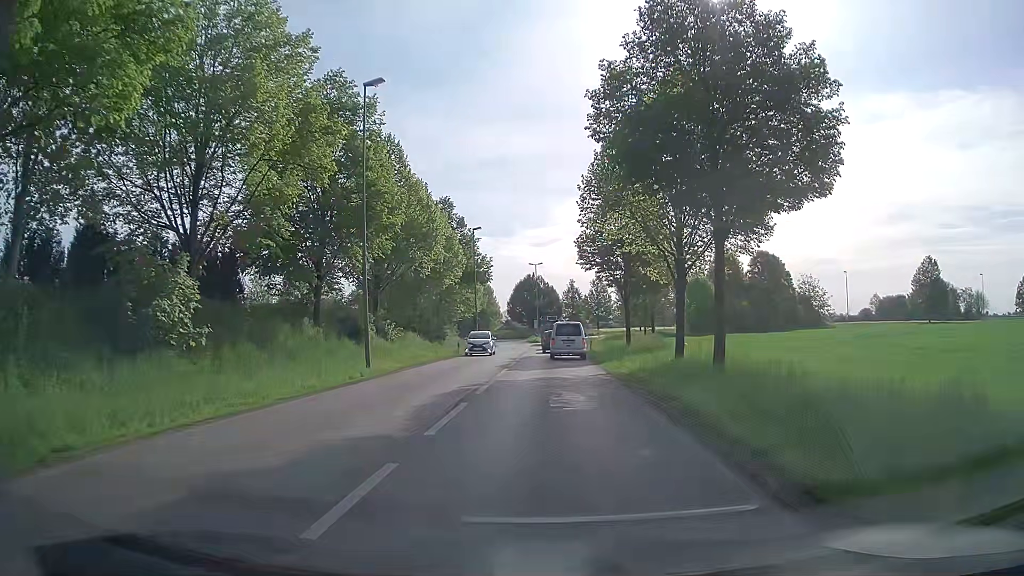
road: secondary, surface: asphalt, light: Day
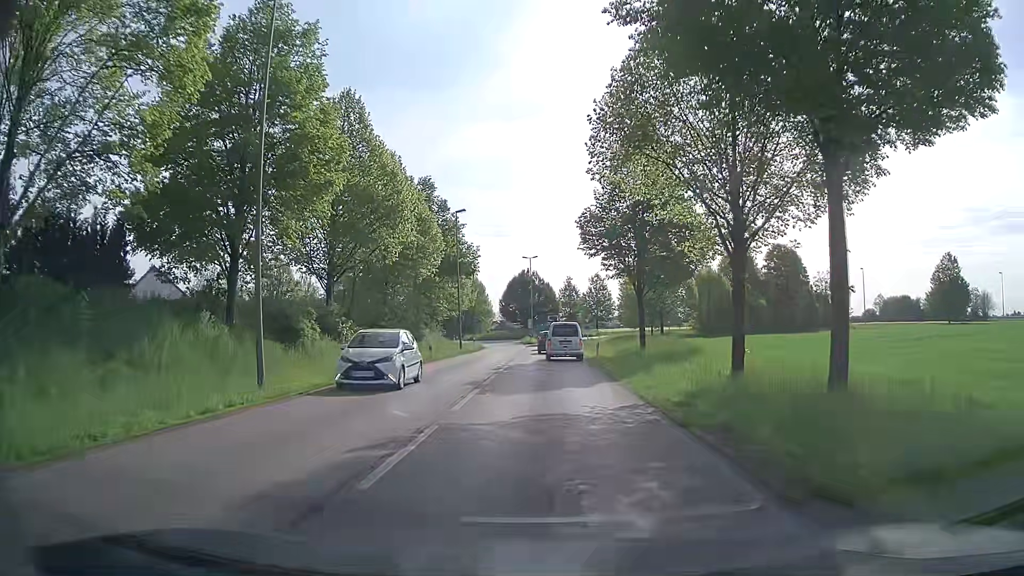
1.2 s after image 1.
(0.0, +9.0) m; 0°
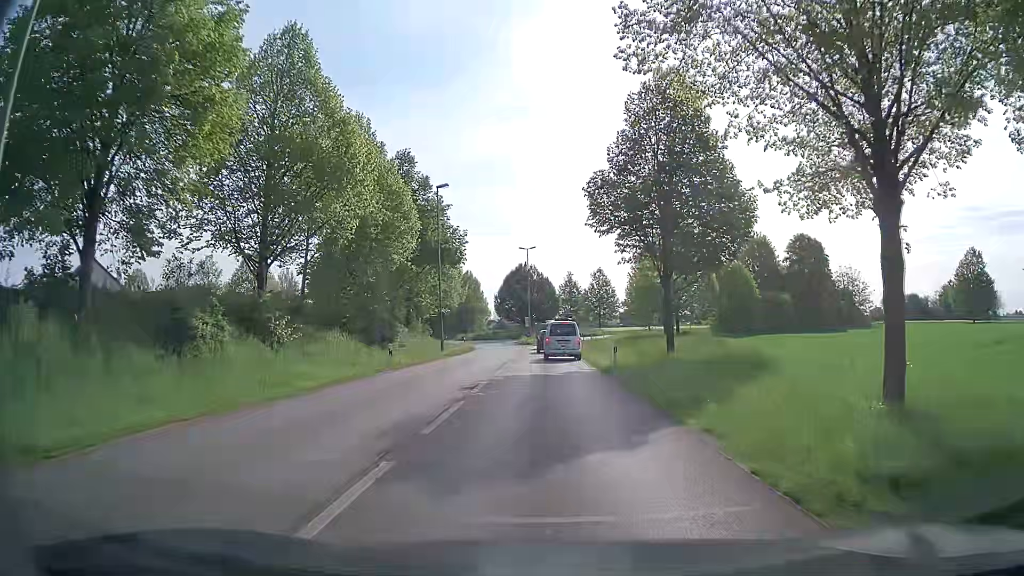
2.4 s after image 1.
(+0.1, +8.8) m; 0°
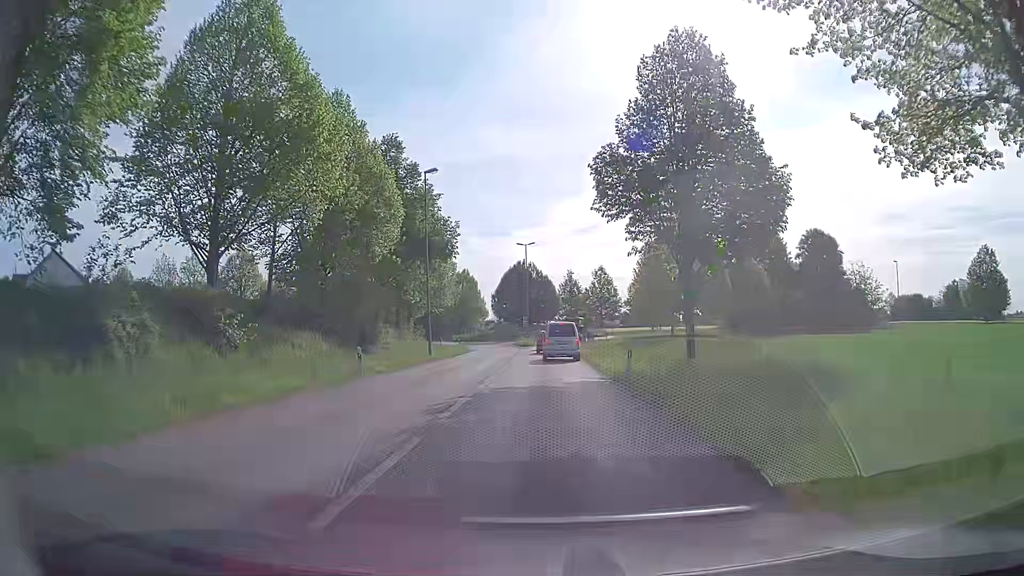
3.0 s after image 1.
(0.0, +4.4) m; -1°
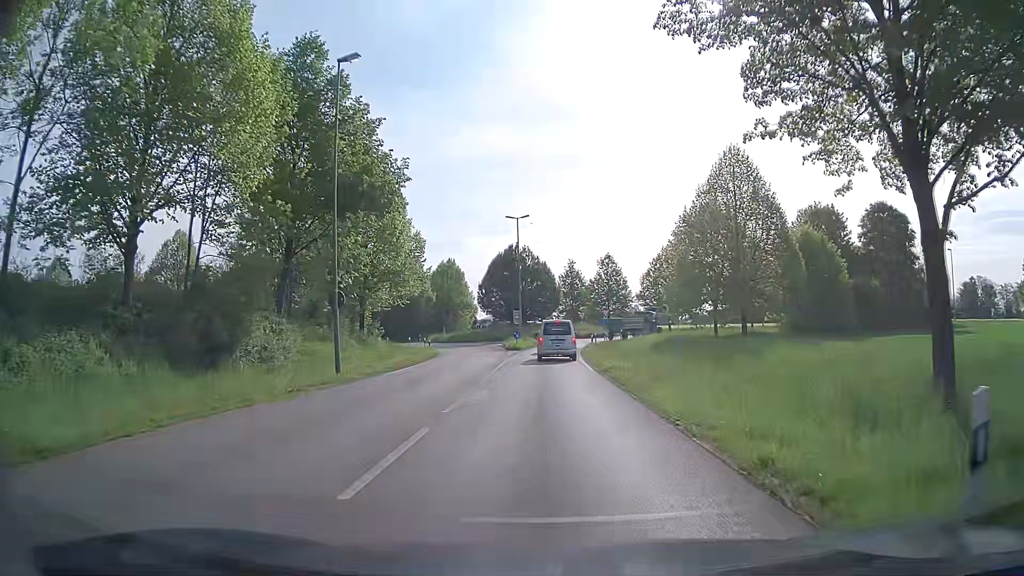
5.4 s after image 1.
(+0.4, +17.1) m; +1°
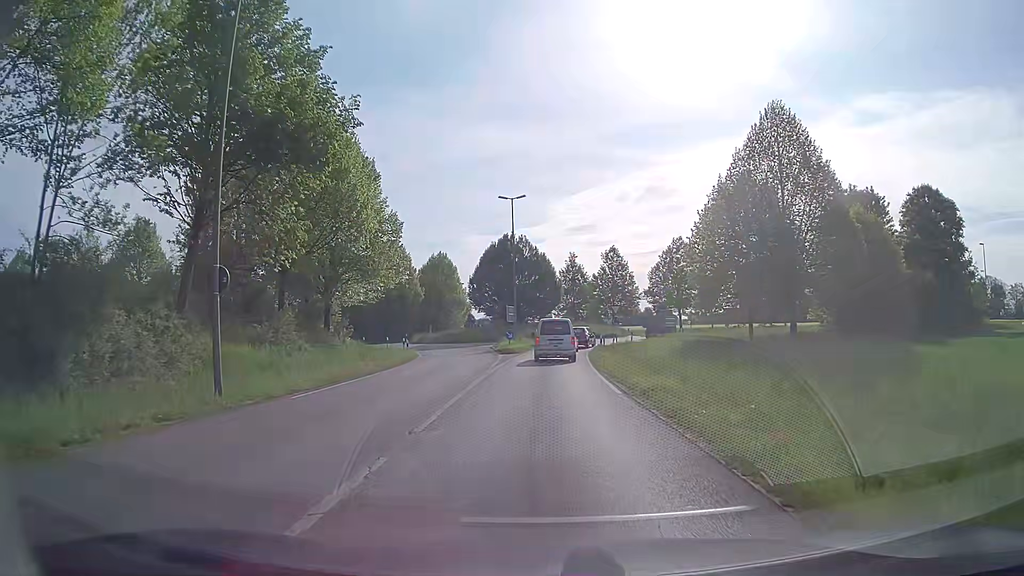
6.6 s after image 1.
(0.0, +8.3) m; +1°
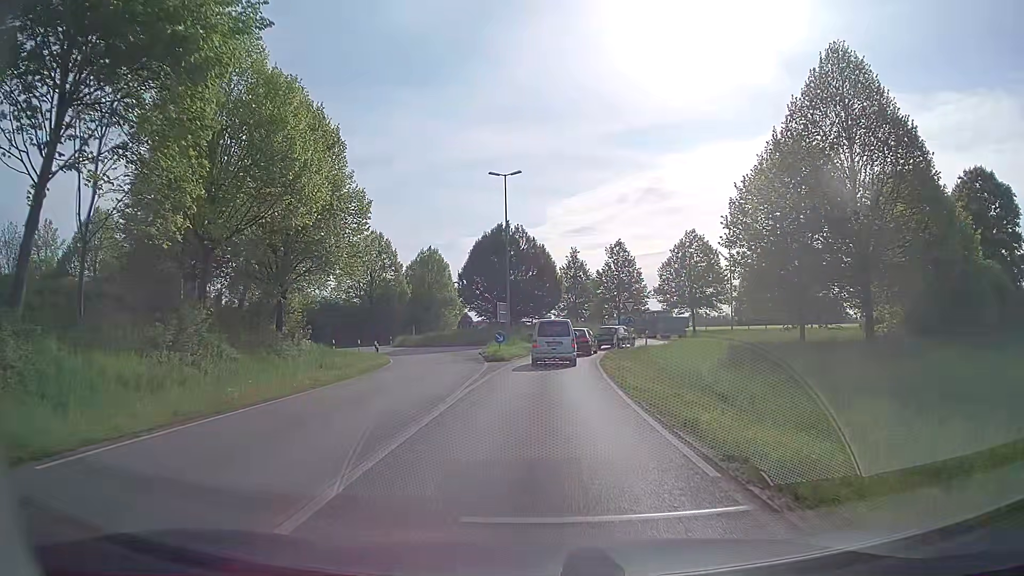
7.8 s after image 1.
(0.0, +8.1) m; -1°
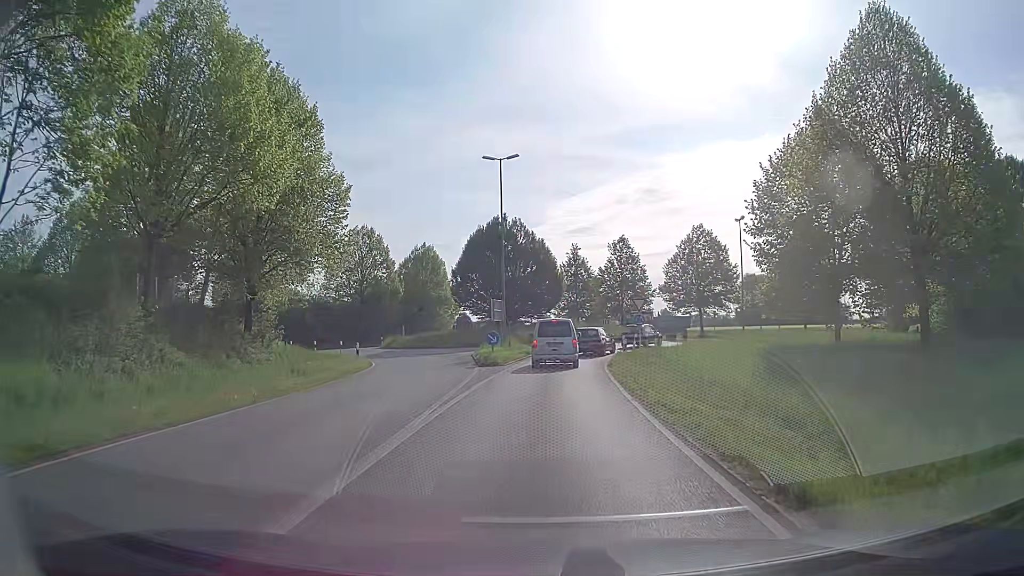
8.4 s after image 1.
(+0.1, +4.0) m; +1°
(0, +10) (0, +20) (+1, +30) (+2, +40) (+7, +48) (+15, +54) (+25, +58) (+34, +59) (+44, +60) (+54, +61) m
